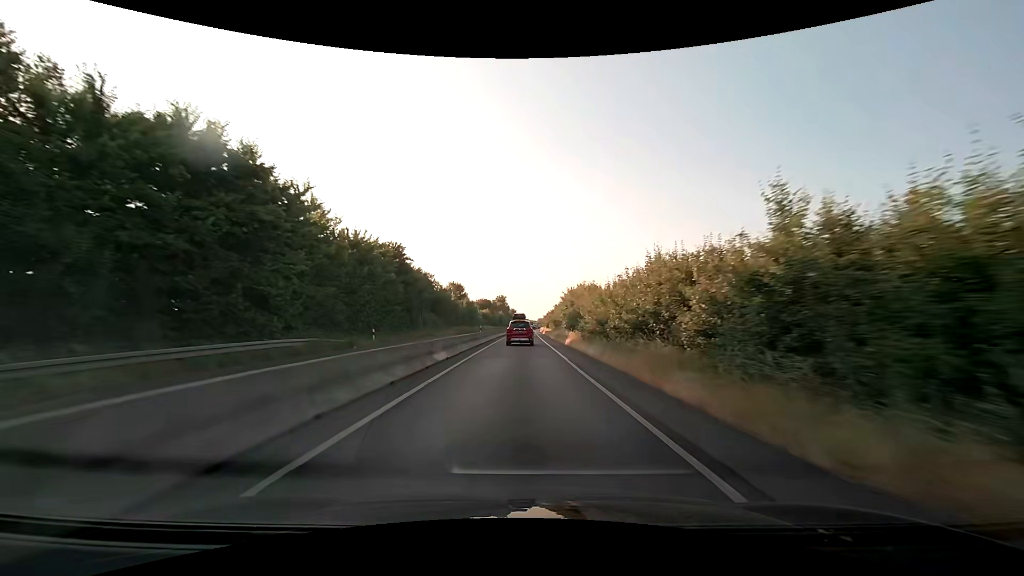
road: trunk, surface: asphalt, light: Day
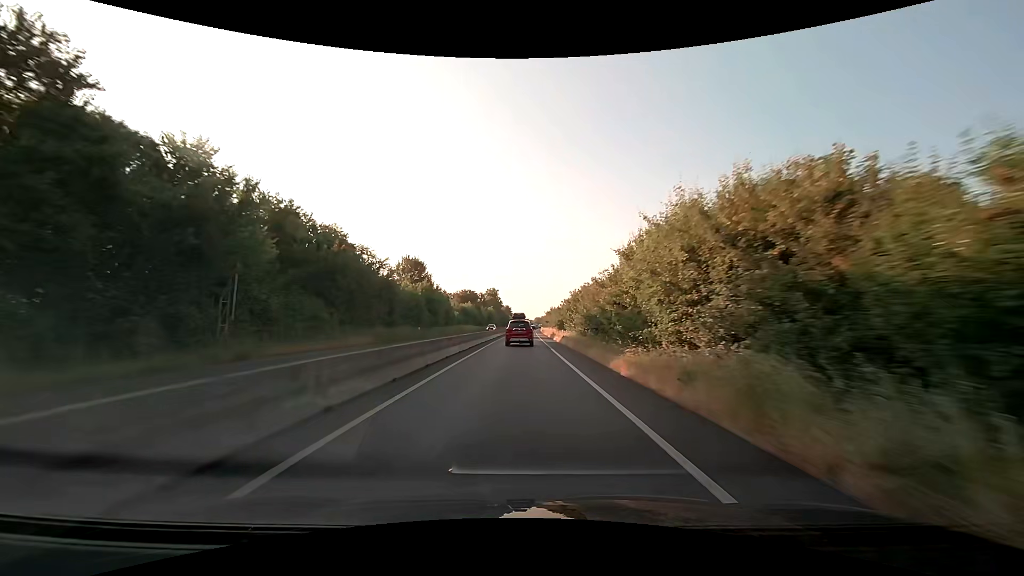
(+0.3, +39.6) m; +1°
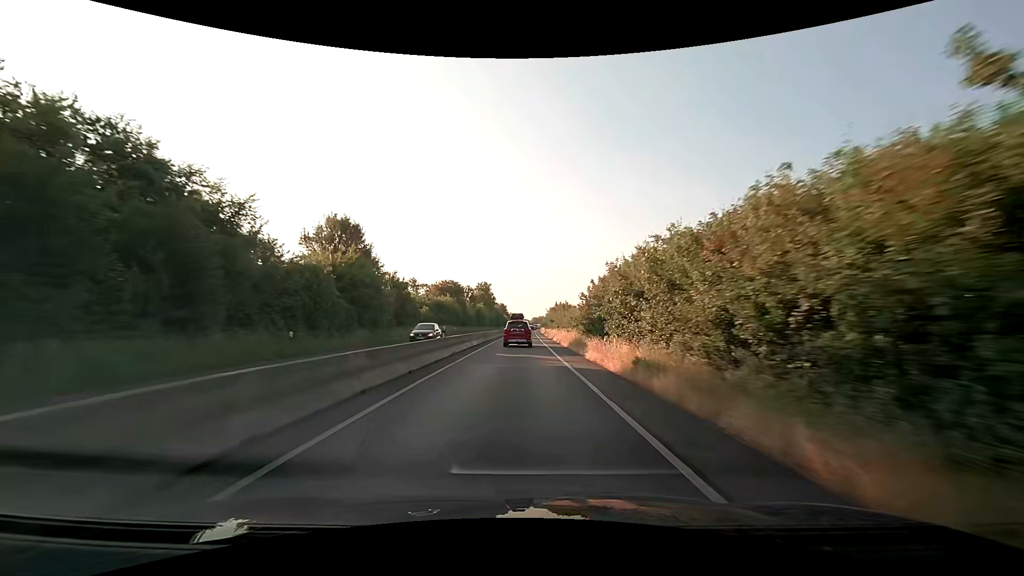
(+0.1, +26.1) m; 0°
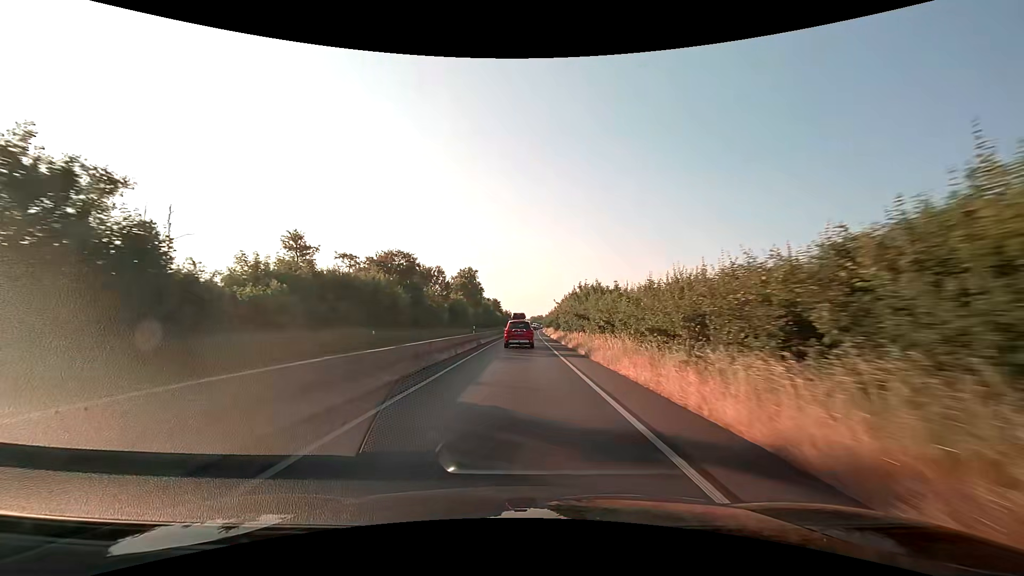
(+0.1, +38.6) m; 0°
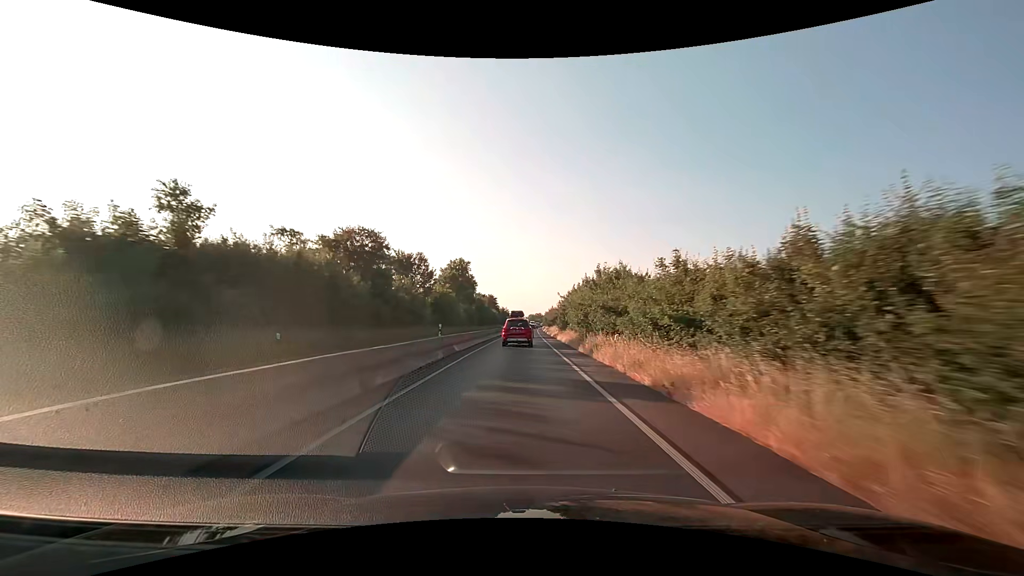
(0.0, +12.7) m; 0°
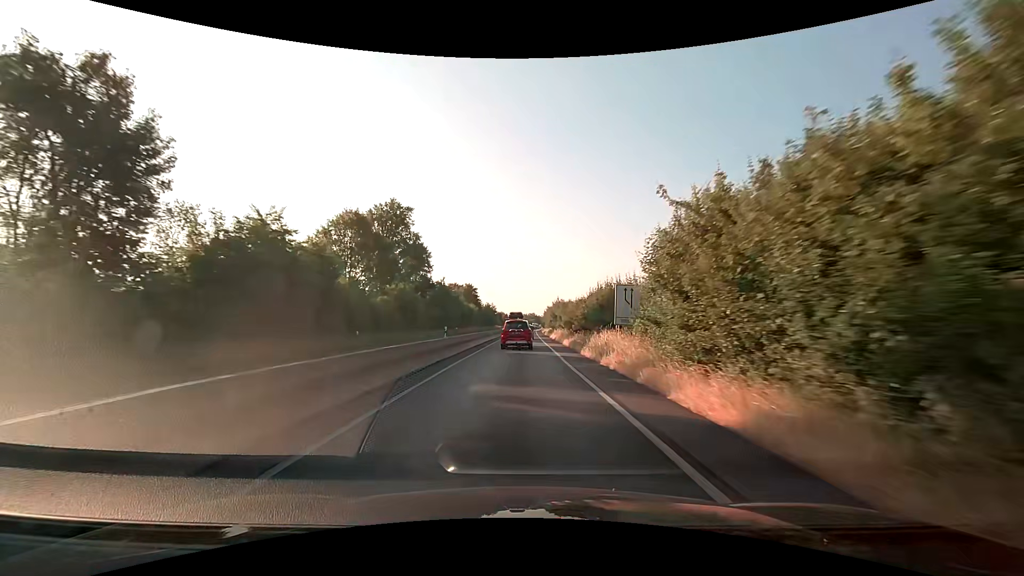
(+0.3, +49.1) m; +1°
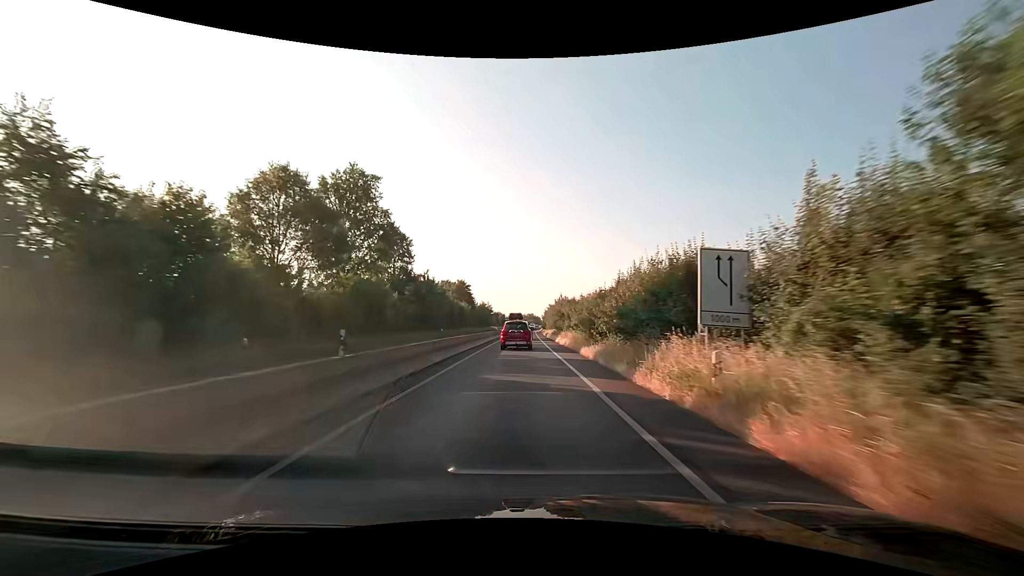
(0.0, +12.0) m; 0°
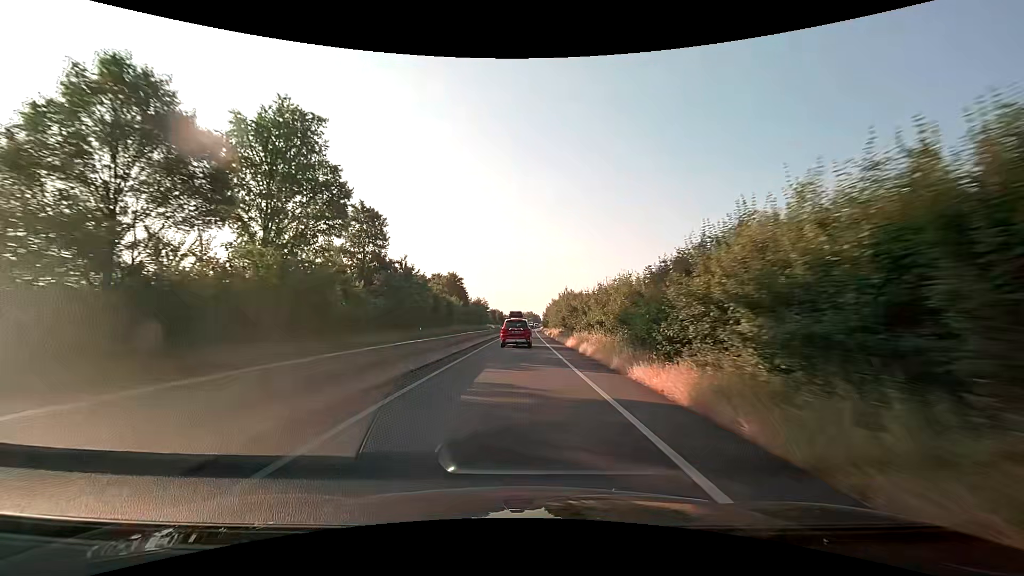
(0.0, +12.0) m; 0°
(0, +10) (0, +20) (0, +30) (0, +40) (0, +50) (0, +60) (0, +70) (0, +80) (+1, +90) (+1, +100) m
